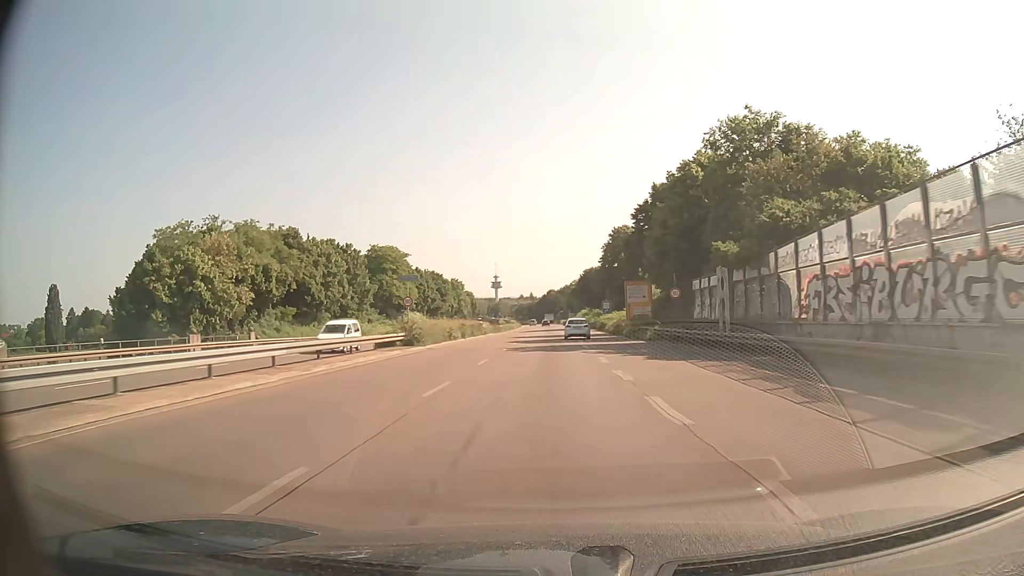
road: trunk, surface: asphalt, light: Day
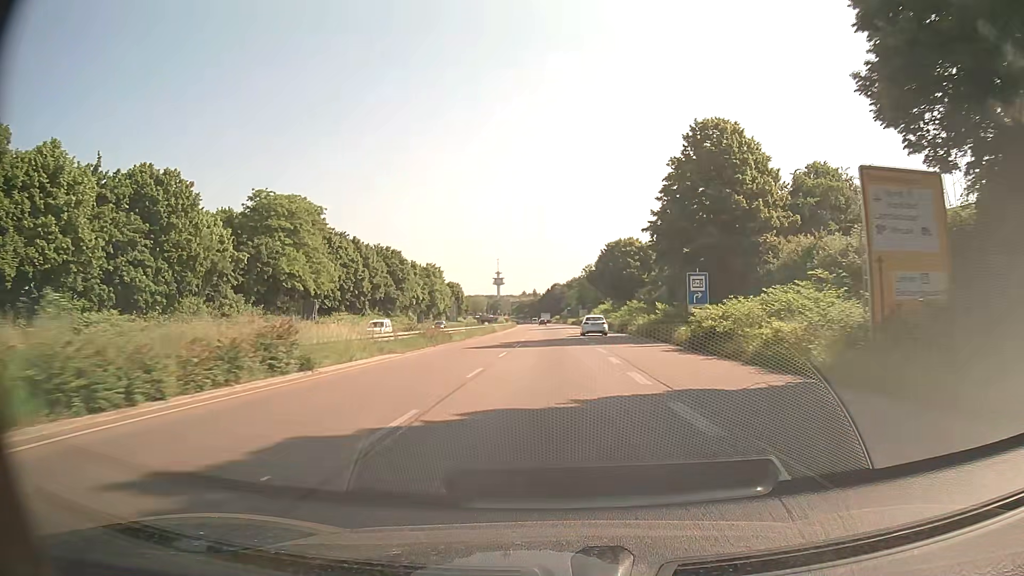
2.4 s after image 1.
(-0.4, +49.6) m; -1°
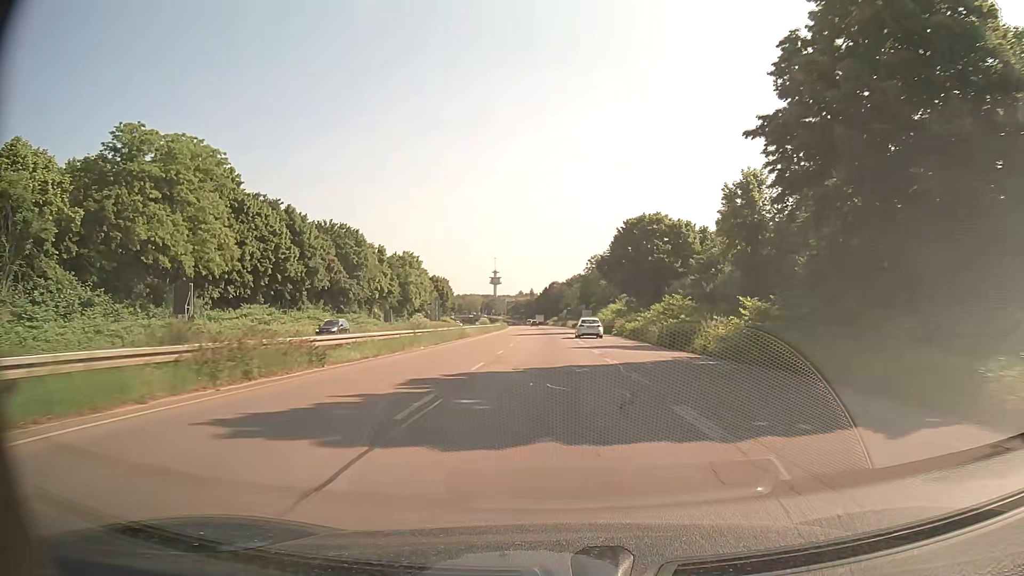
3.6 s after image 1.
(0.0, +25.0) m; 0°
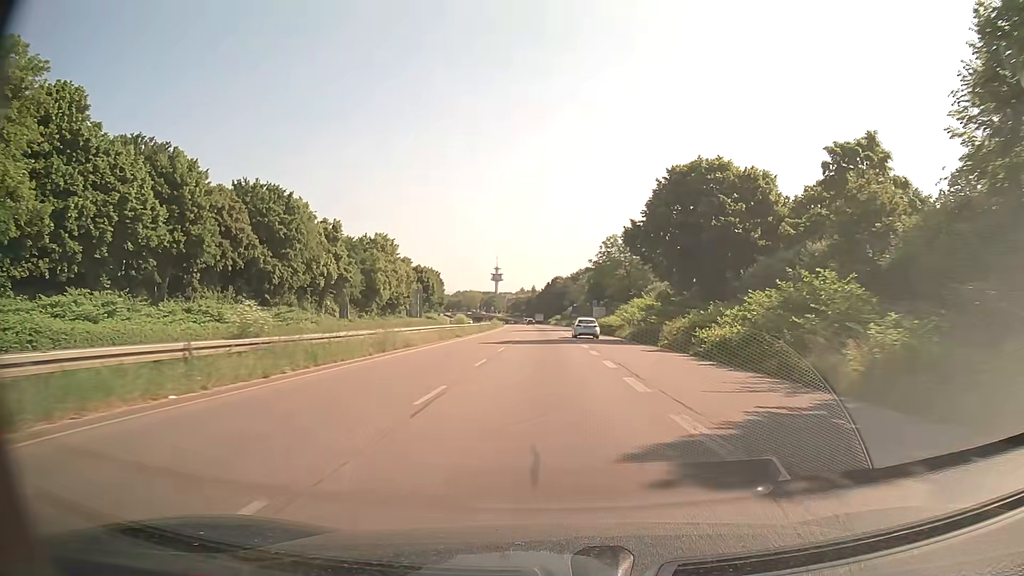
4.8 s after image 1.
(0.0, +25.0) m; 0°
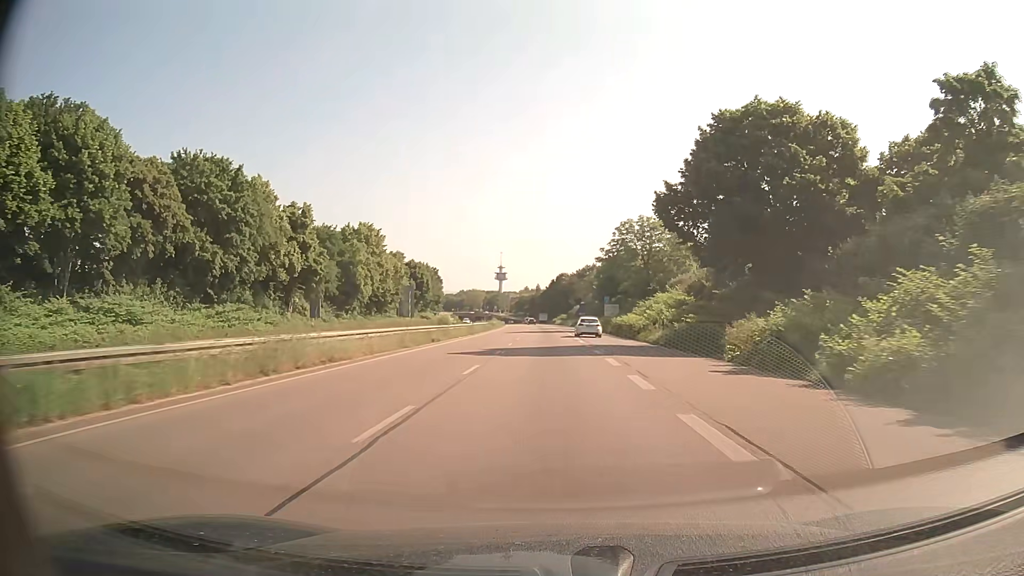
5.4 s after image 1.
(-0.1, +12.5) m; -1°
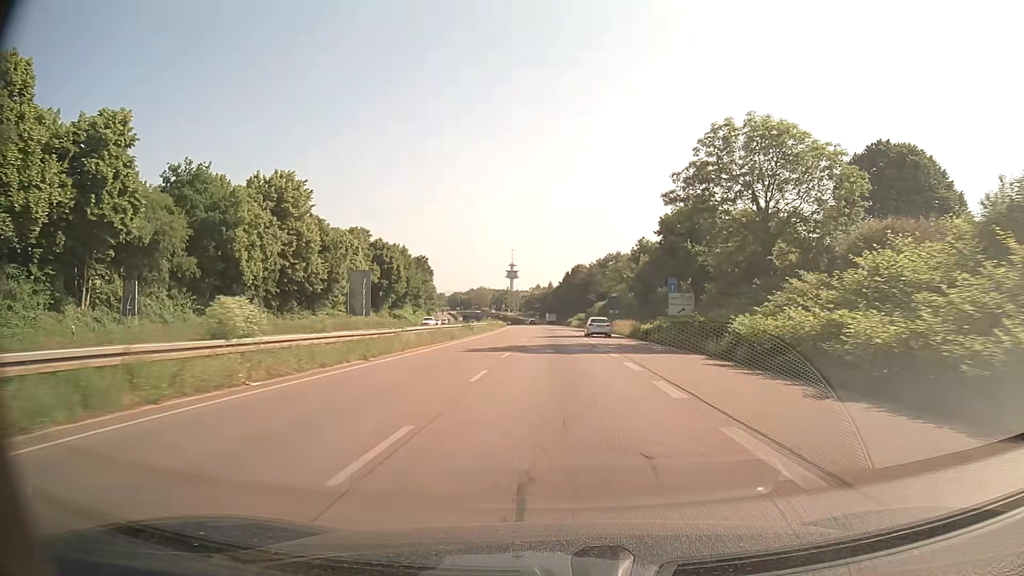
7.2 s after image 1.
(-0.3, +37.6) m; -1°
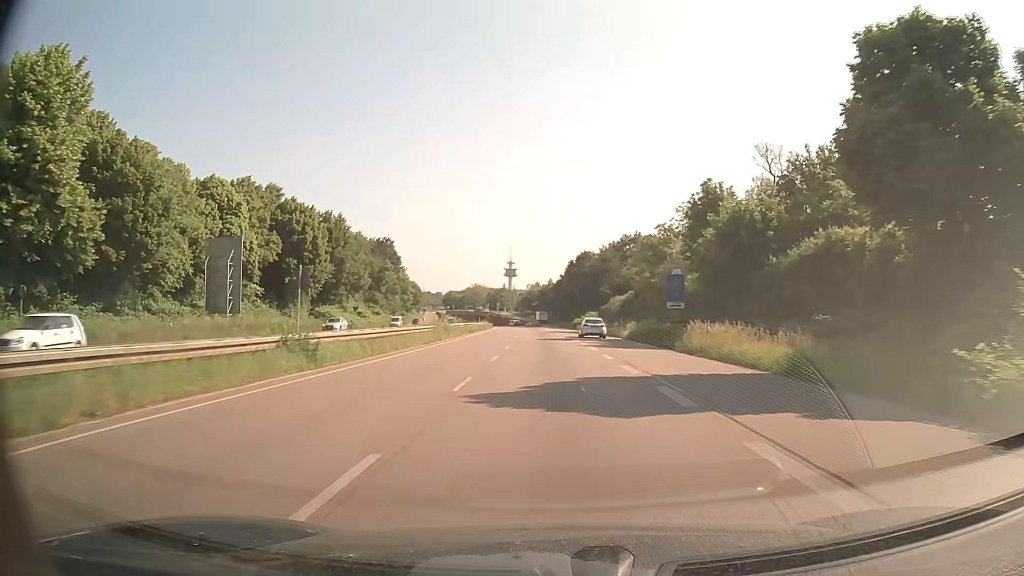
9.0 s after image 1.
(+0.1, +37.7) m; 0°
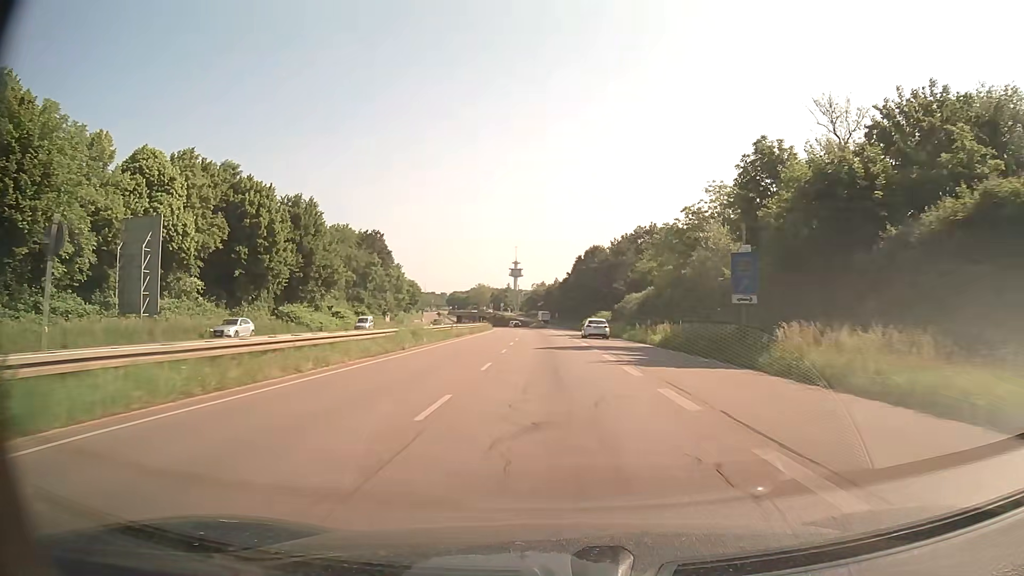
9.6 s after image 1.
(-0.1, +12.5) m; 0°
(0, +10) (0, +20) (0, +30) (-1, +40) (-1, +50) (-1, +60) (-2, +70) (-2, +80) (-2, +90) (-3, +100) m
